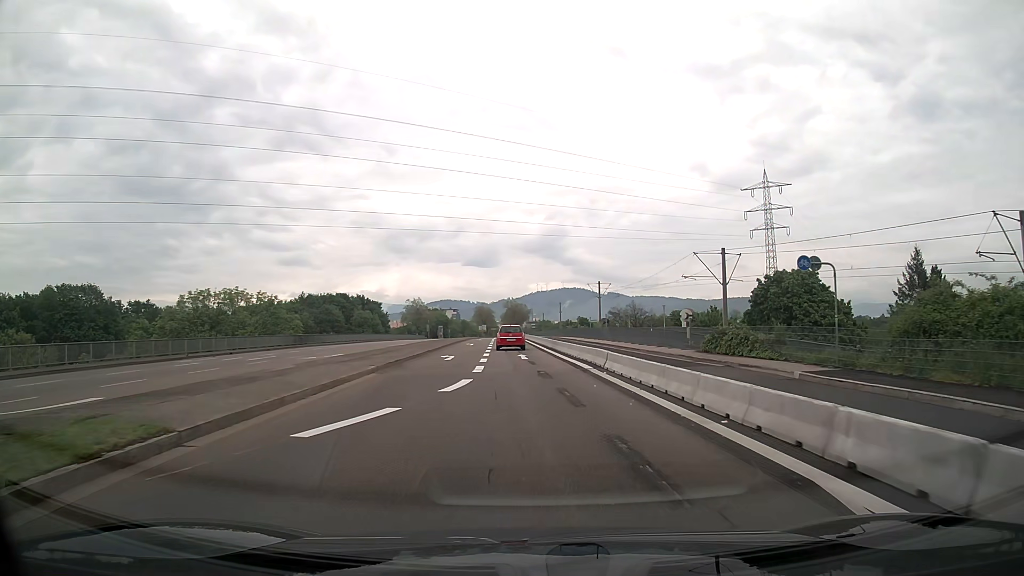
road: secondary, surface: asphalt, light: Day
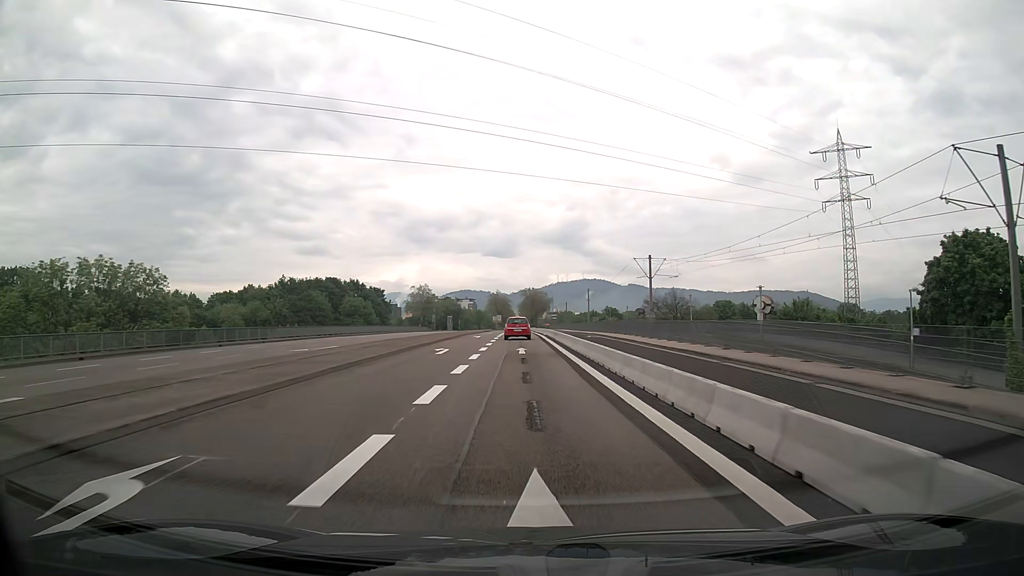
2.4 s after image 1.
(-0.3, +27.2) m; -2°
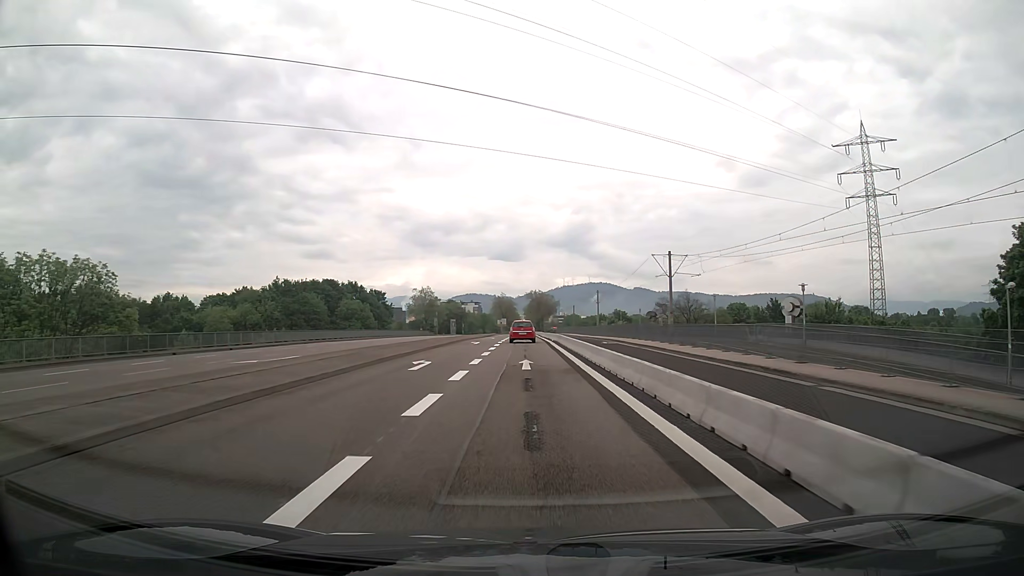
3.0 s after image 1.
(0.0, +7.1) m; 0°
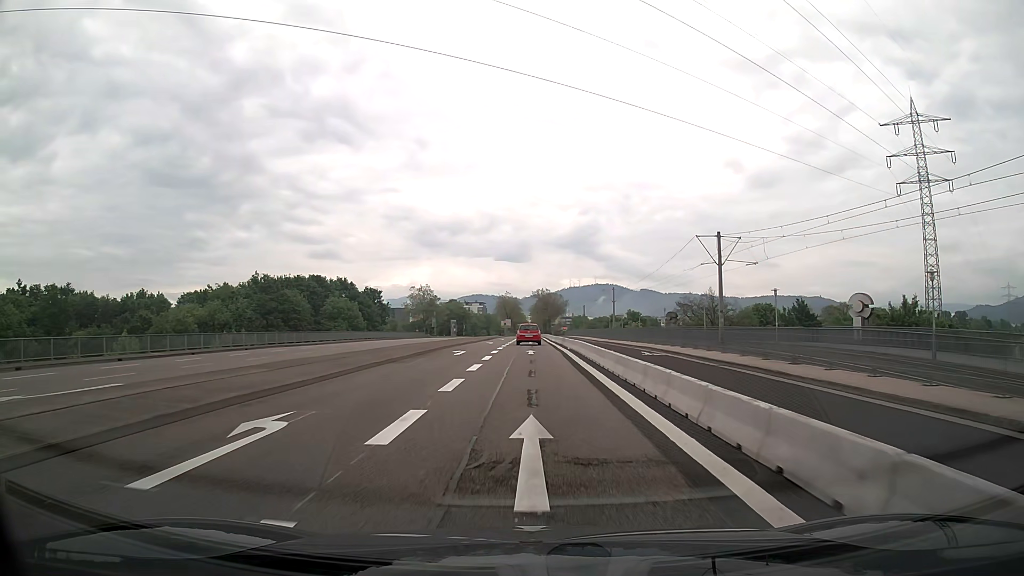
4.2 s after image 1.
(-0.1, +14.4) m; -1°
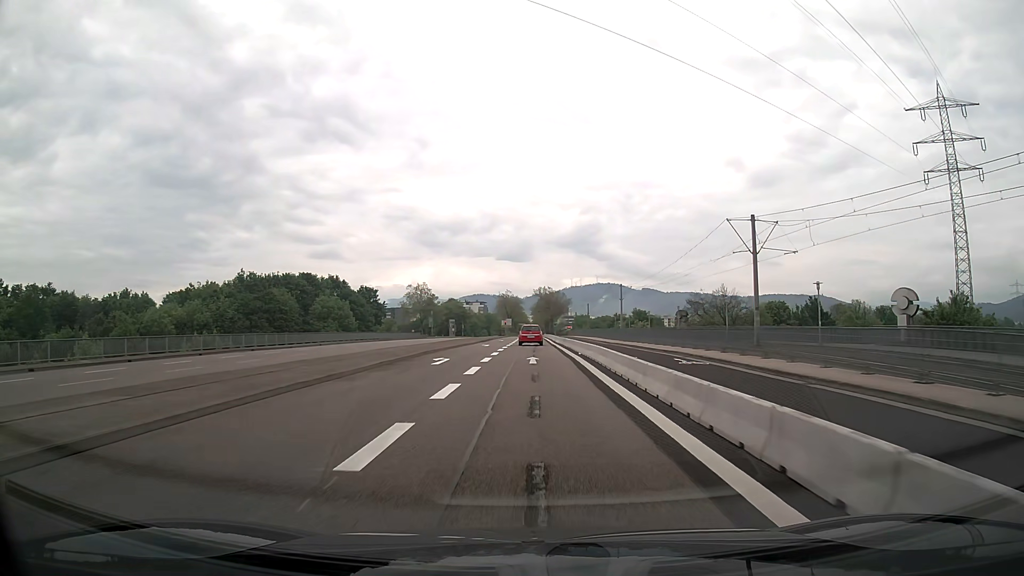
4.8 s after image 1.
(0.0, +7.3) m; 0°
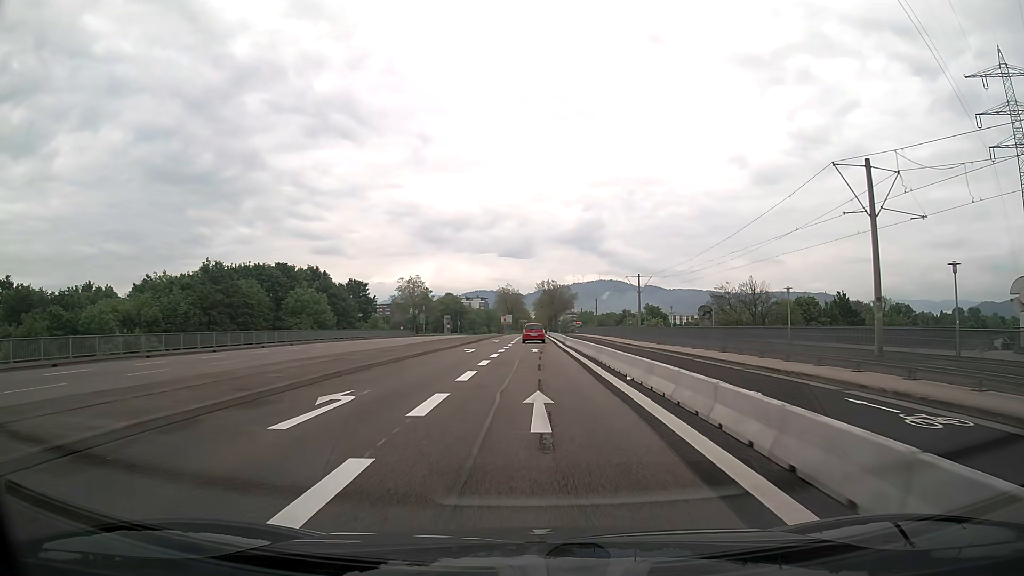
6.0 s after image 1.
(0.0, +14.6) m; 0°
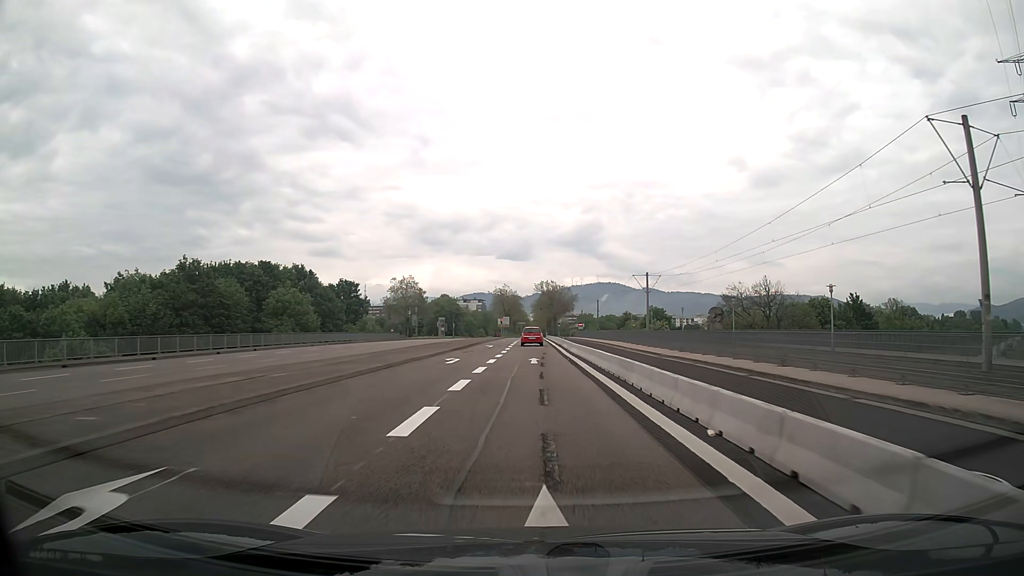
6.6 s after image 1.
(0.0, +7.3) m; 0°
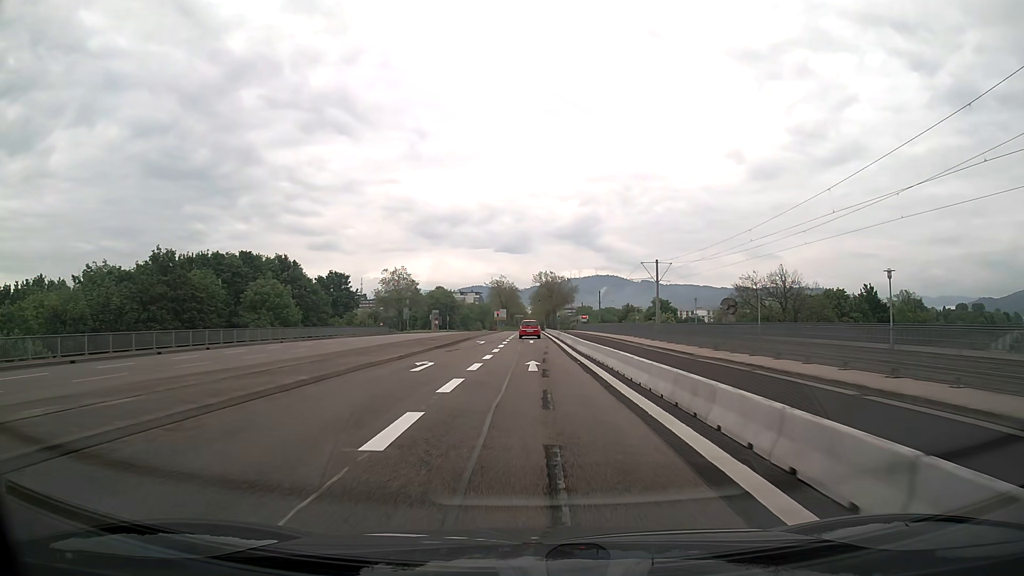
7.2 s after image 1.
(0.0, +7.3) m; 0°
(0, +10) (0, +20) (0, +30) (0, +40) (0, +50) (0, +60) (0, +70) (0, +80) (0, +90) (0, +100) m
